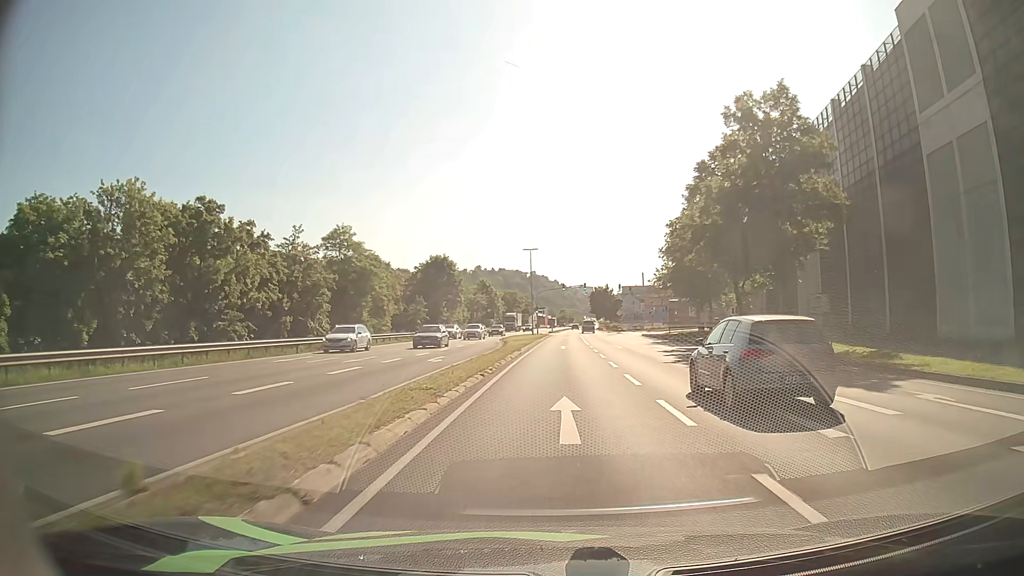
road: primary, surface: asphalt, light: Day
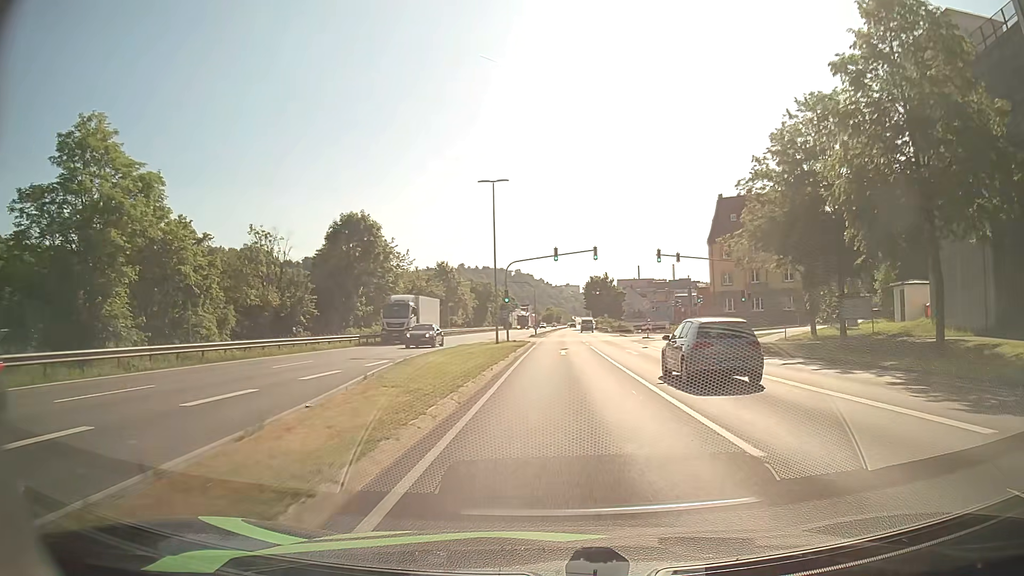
(+0.3, +38.3) m; +1°
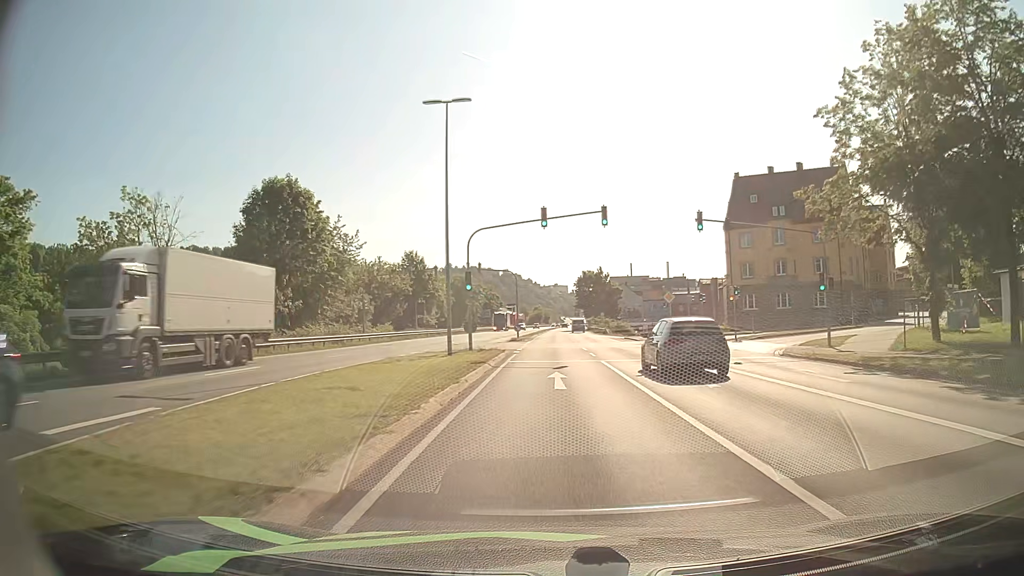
(+0.1, +15.7) m; +1°
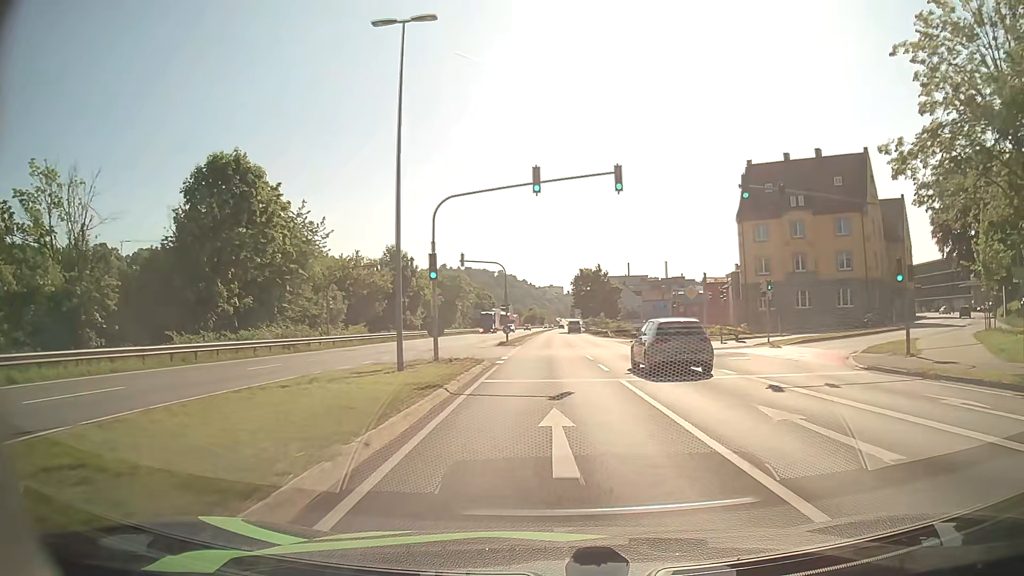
(0.0, +7.9) m; 0°
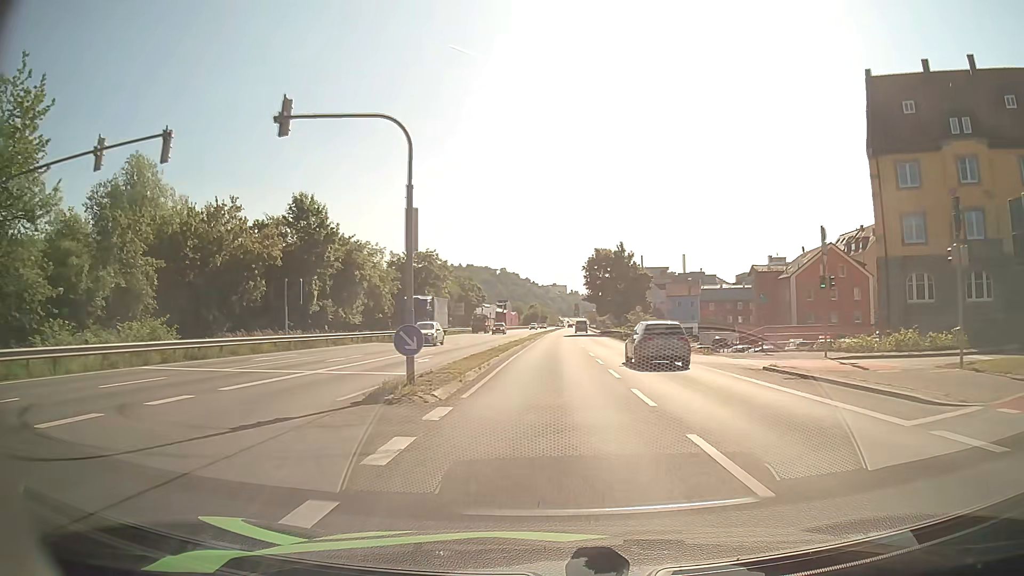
(-0.1, +32.3) m; 0°
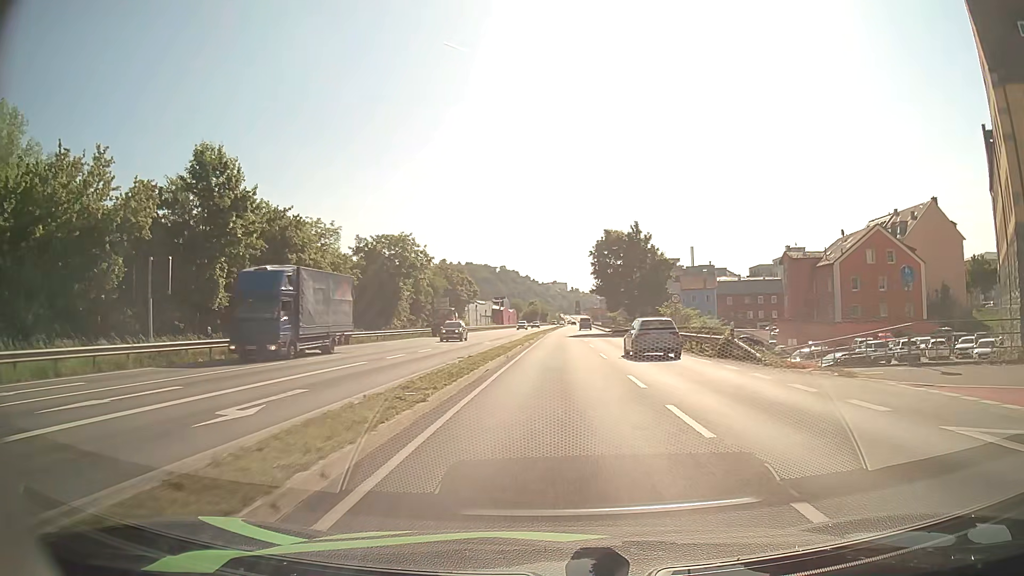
(+0.1, +15.5) m; 0°
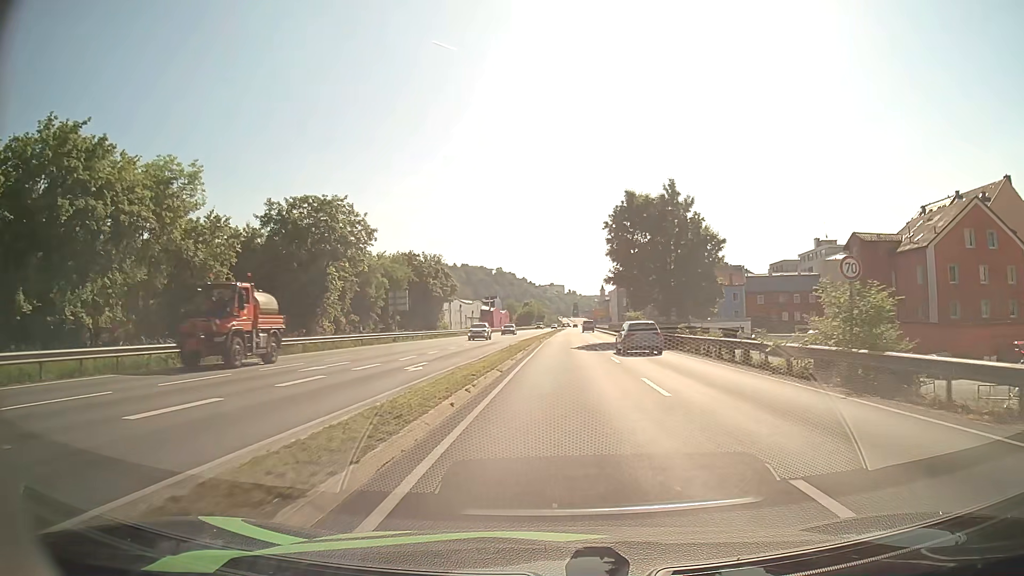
(0.0, +23.2) m; 0°
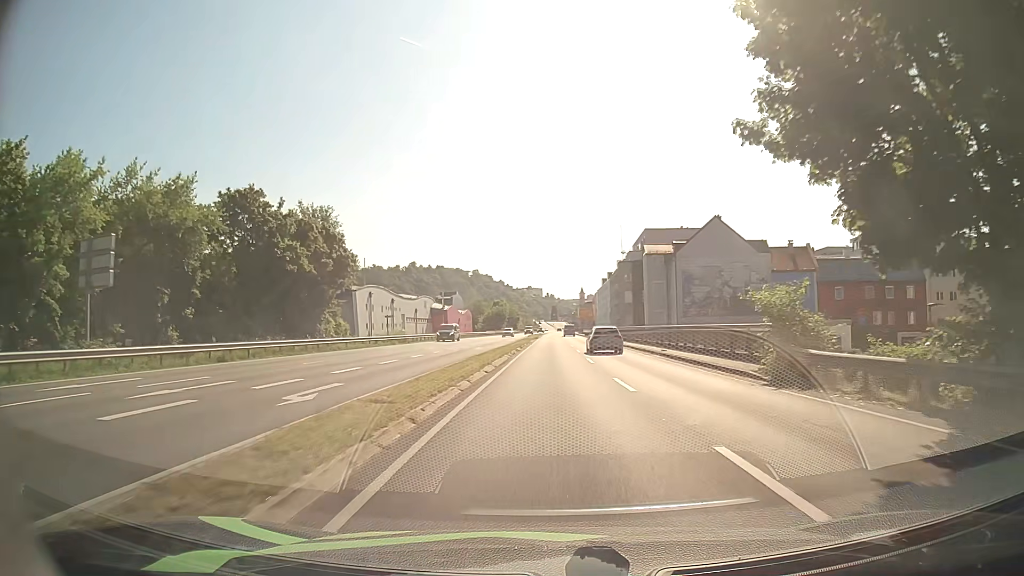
(+0.8, +42.3) m; +2°
(0, +10) (0, +20) (0, +30) (0, +40) (0, +50) (0, +60) (0, +70) (0, +80) (0, +90) (0, +100) m
